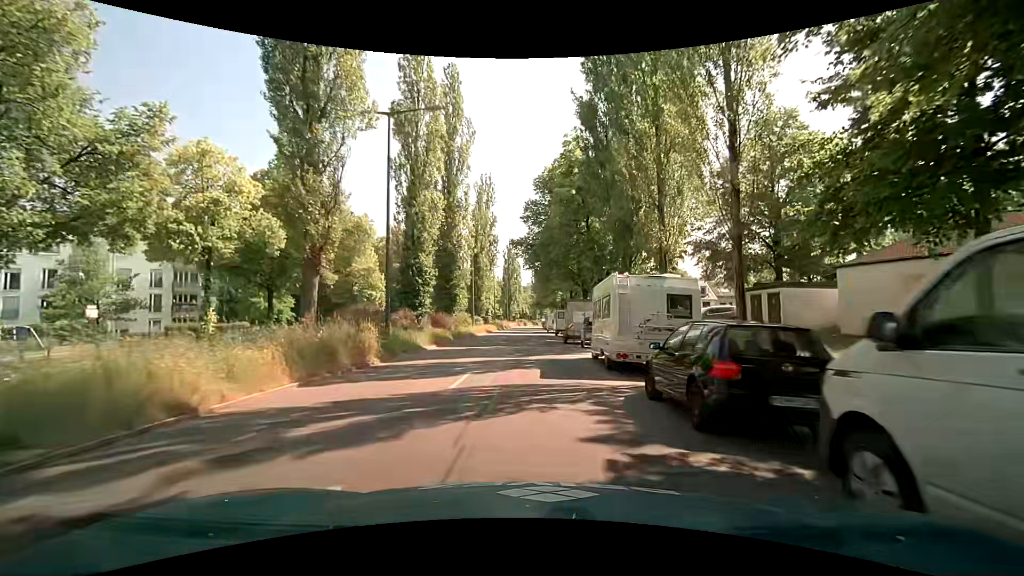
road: secondary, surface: asphalt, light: Day
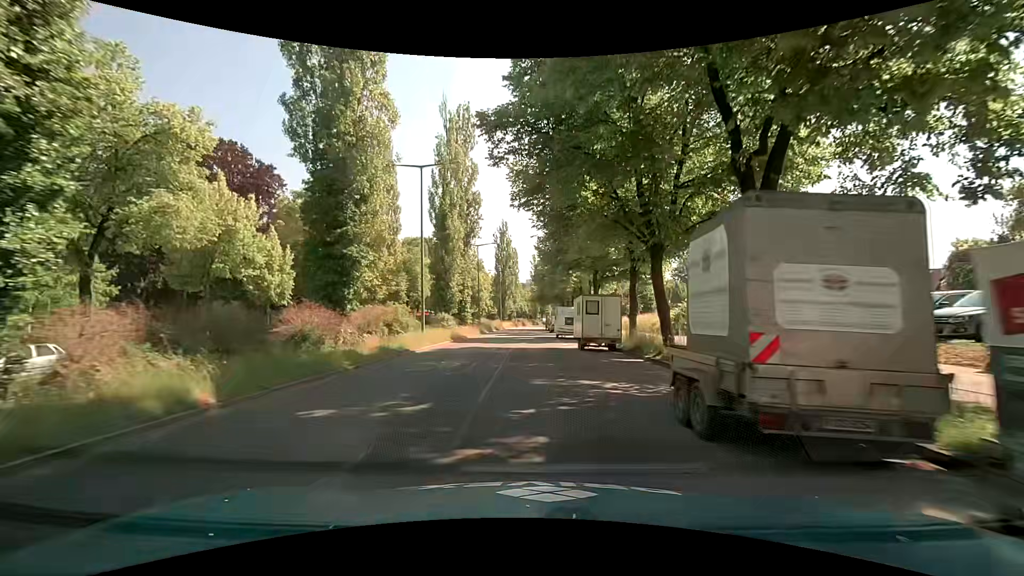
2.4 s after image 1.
(+0.4, +24.4) m; 0°
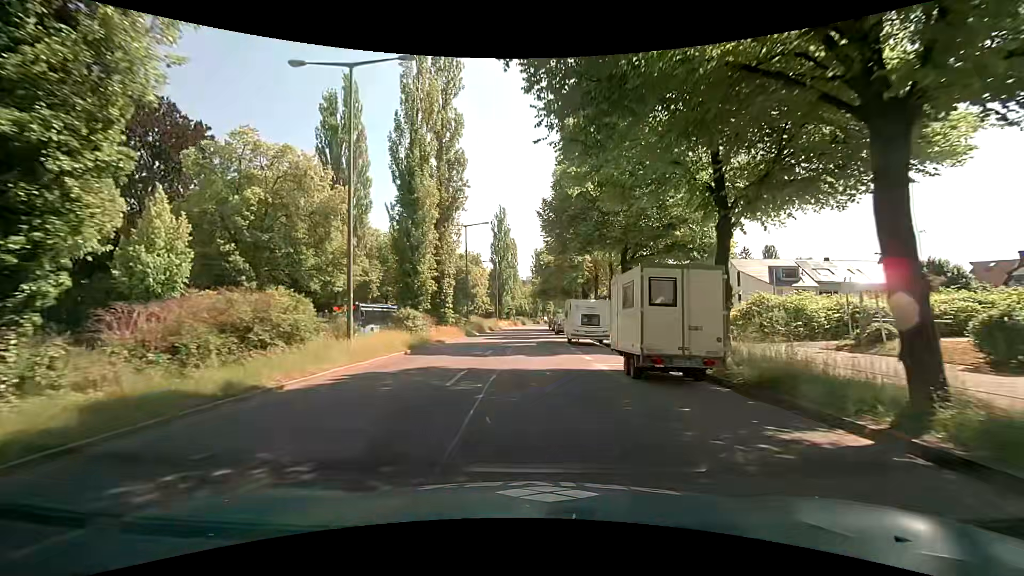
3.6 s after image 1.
(0.0, +11.7) m; +1°
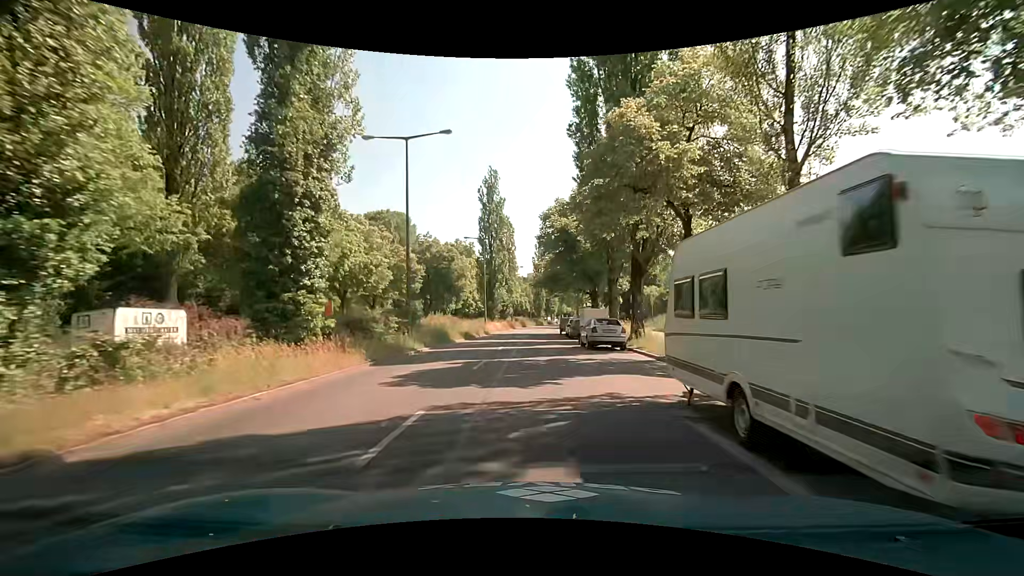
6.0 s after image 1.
(-0.3, +23.8) m; -1°
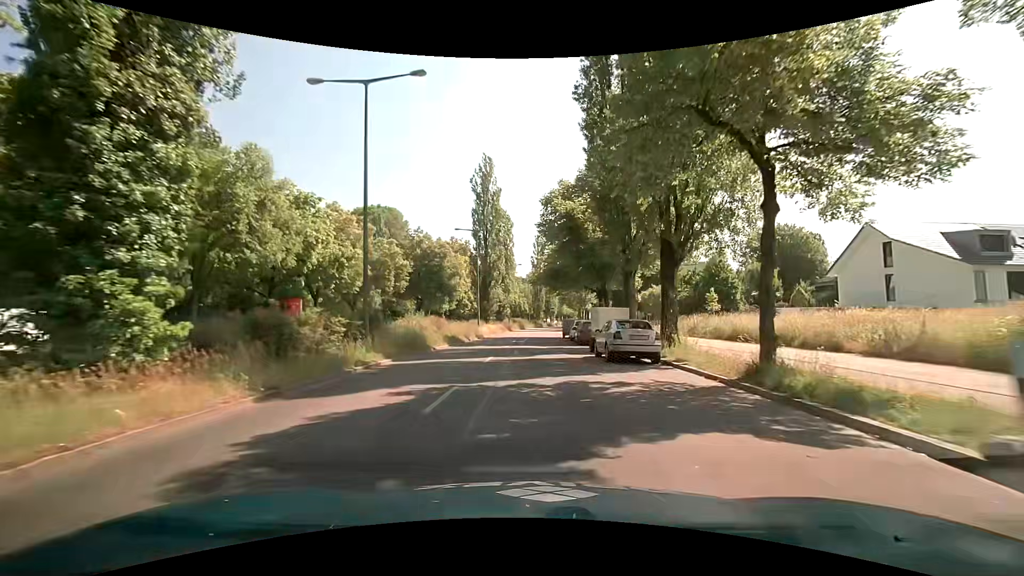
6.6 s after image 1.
(0.0, +6.2) m; -1°
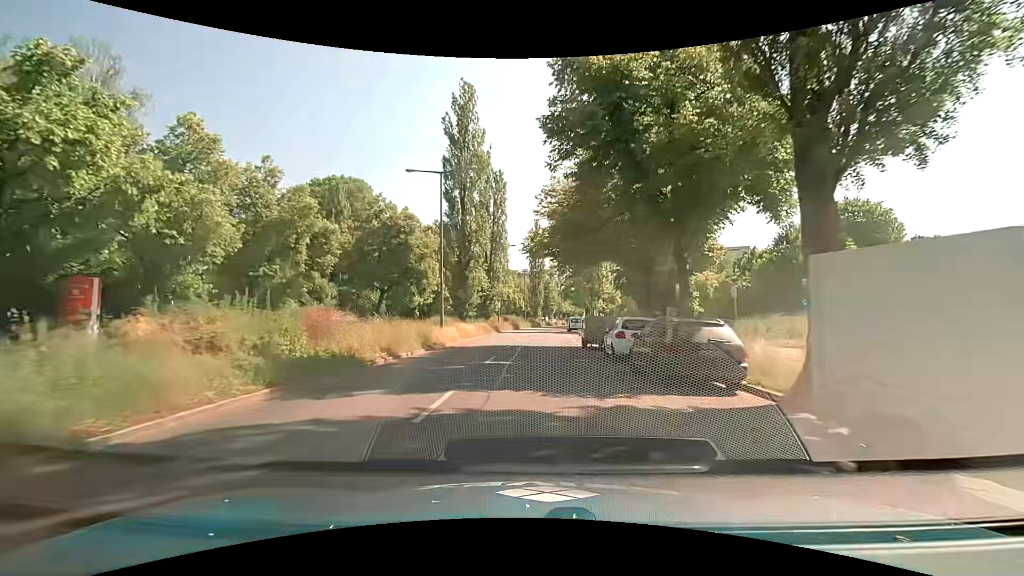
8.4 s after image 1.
(+0.4, +19.0) m; +1°
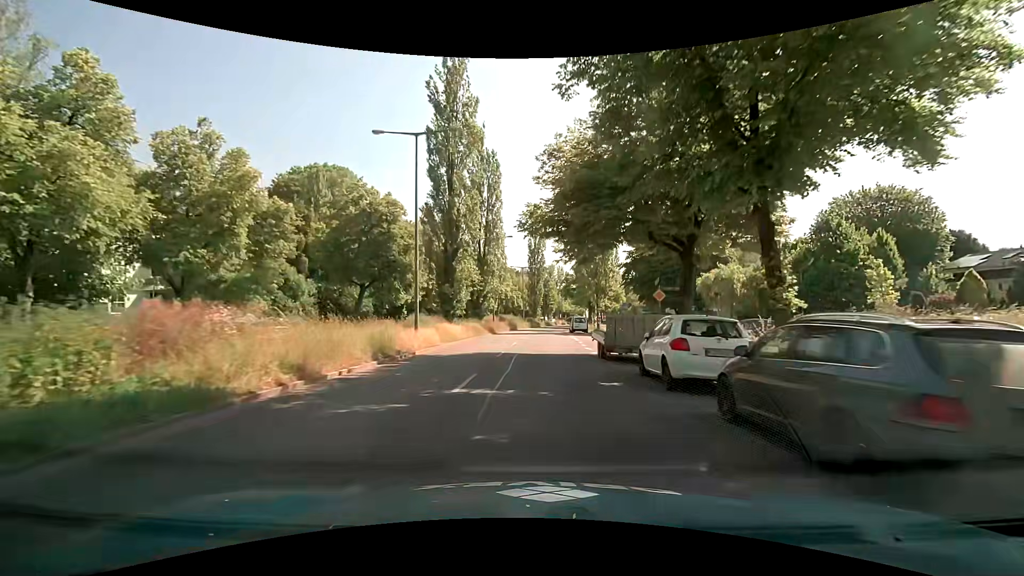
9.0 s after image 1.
(-0.1, +6.5) m; 0°
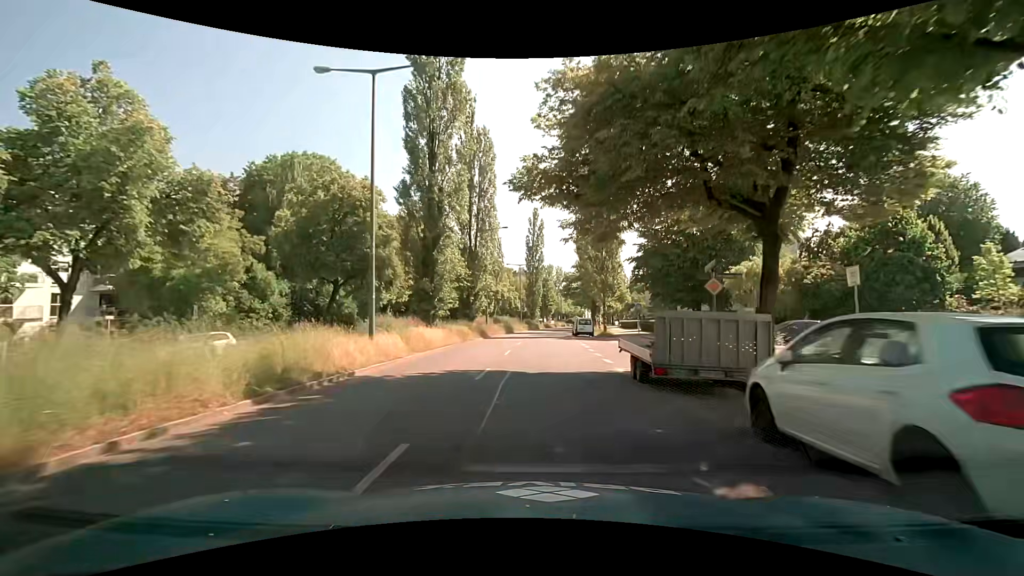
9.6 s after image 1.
(0.0, +6.6) m; 0°
(0, +10) (0, +20) (0, +30) (+1, +40) (+1, +50) (+2, +60) (+3, +70) (+4, +80) (+5, +90) (+6, +100) m
